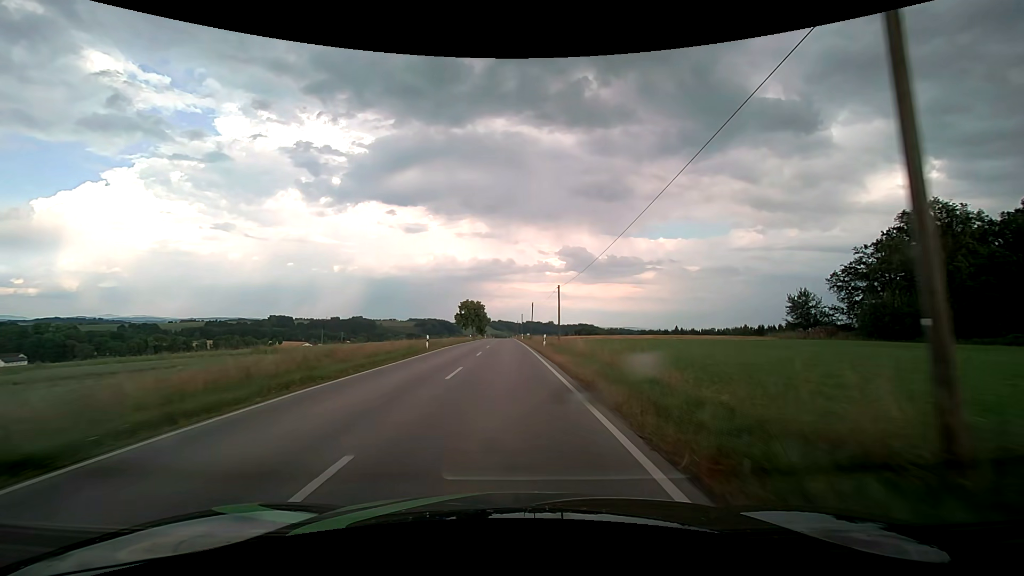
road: secondary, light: Day
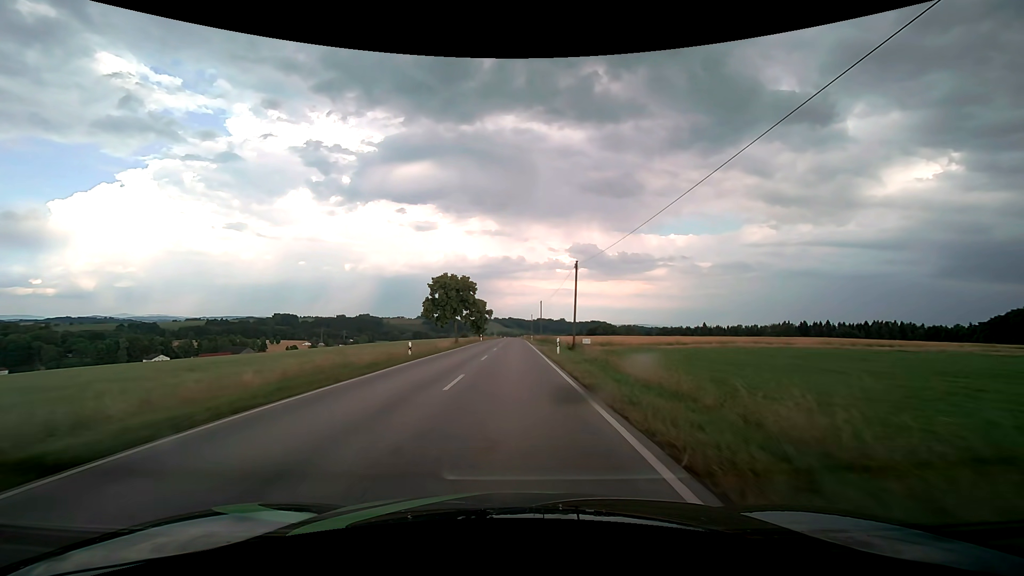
(-0.9, +50.2) m; -1°
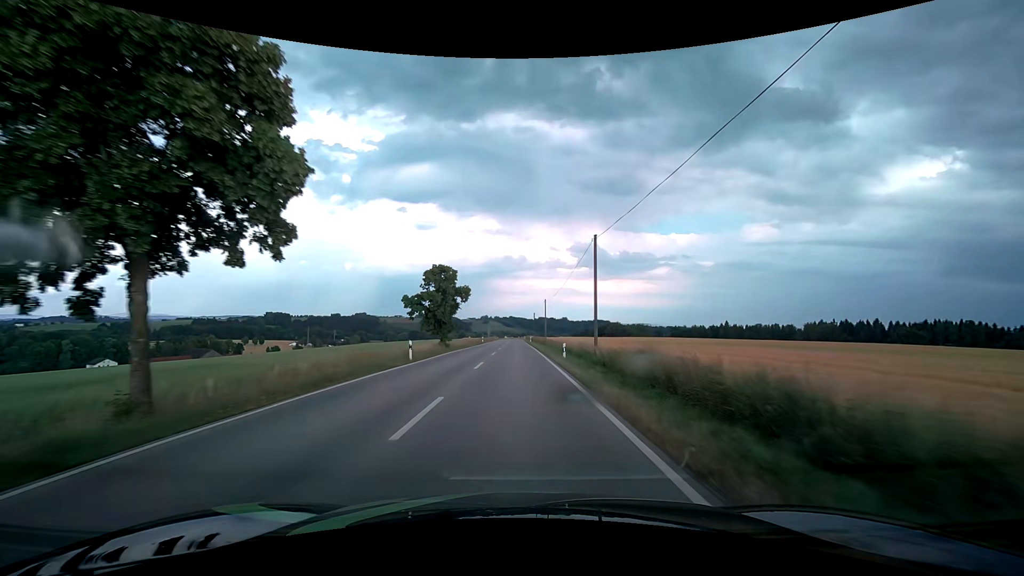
(-0.1, +53.2) m; 0°
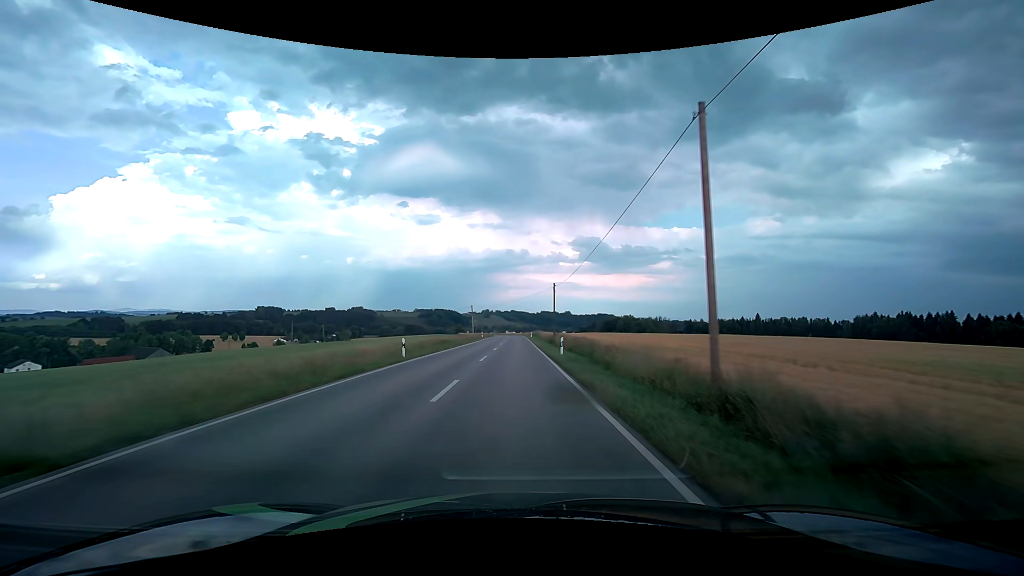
(+0.1, +57.2) m; 0°
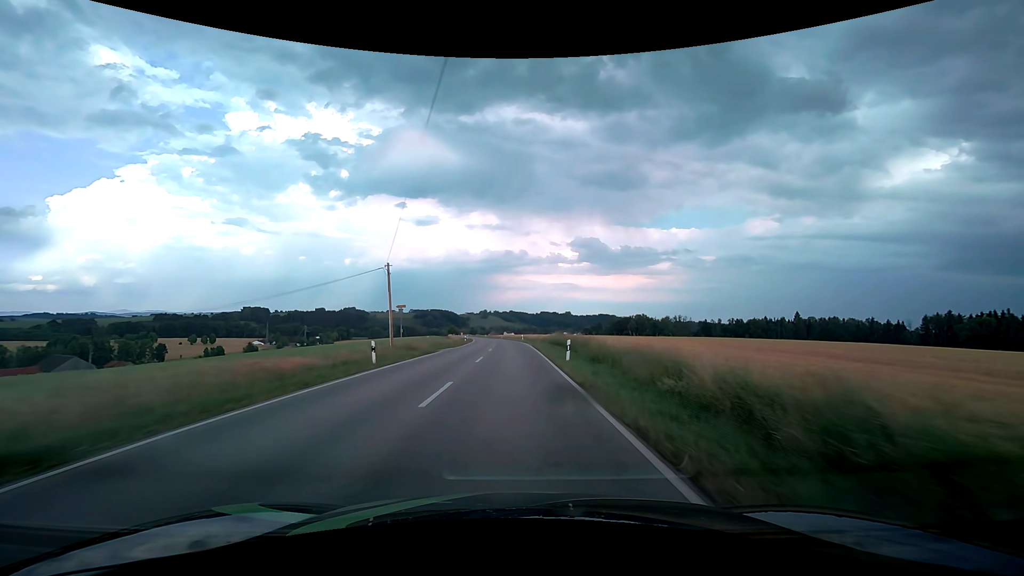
(+0.1, +60.8) m; 0°
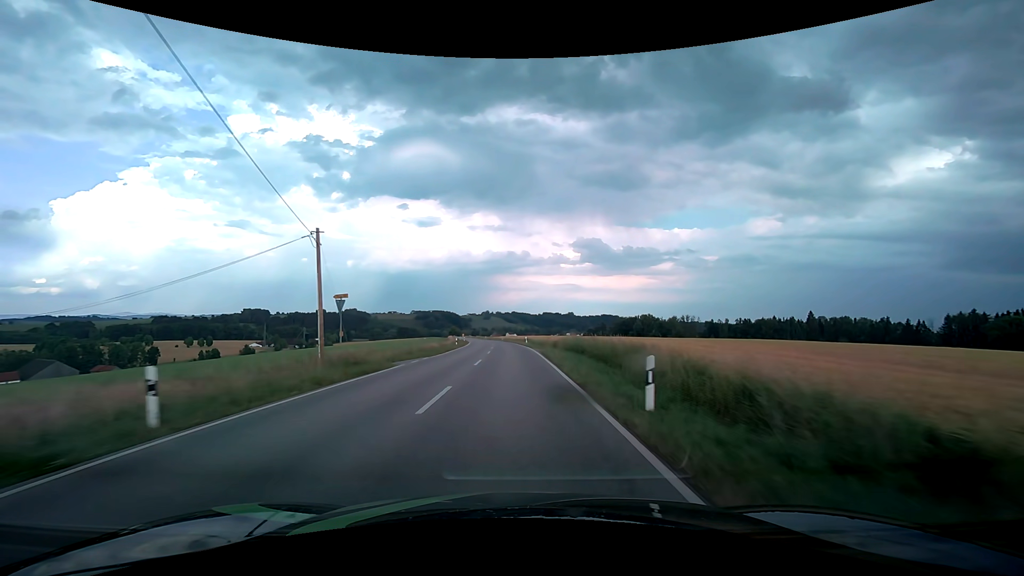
(0.0, +12.5) m; 0°
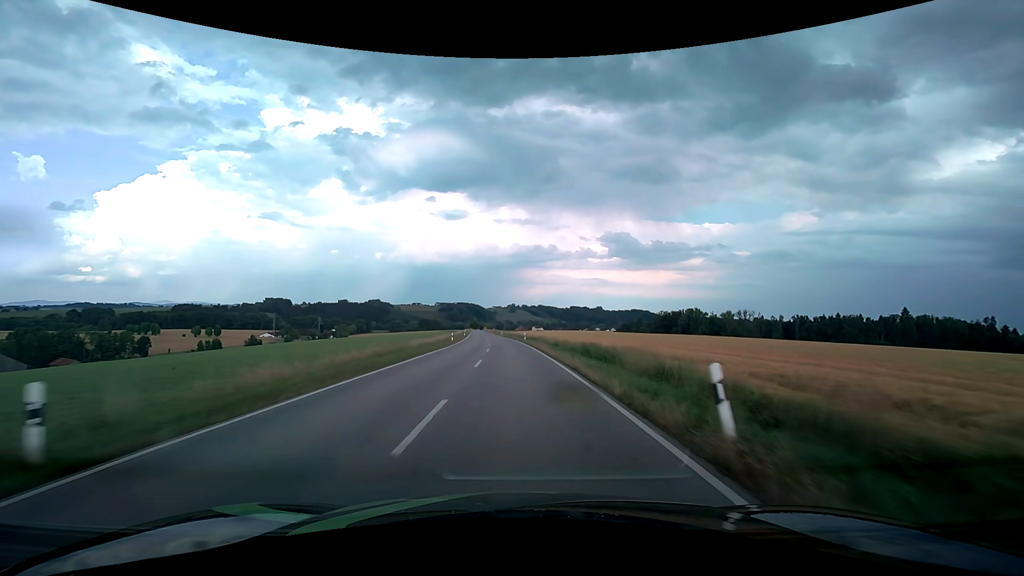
(-1.1, +50.9) m; -3°
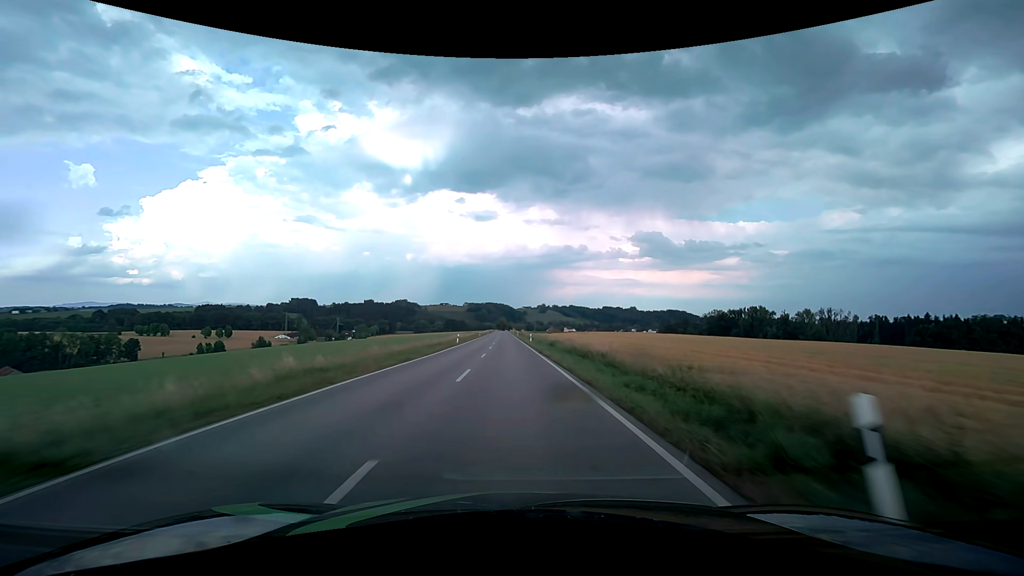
(-1.4, +52.2) m; -3°
(0, +10) (0, +20) (0, +30) (-1, +40) (-1, +50) (-1, +60) (-1, +70) (-2, +80) (-2, +90) (-2, +100) m
